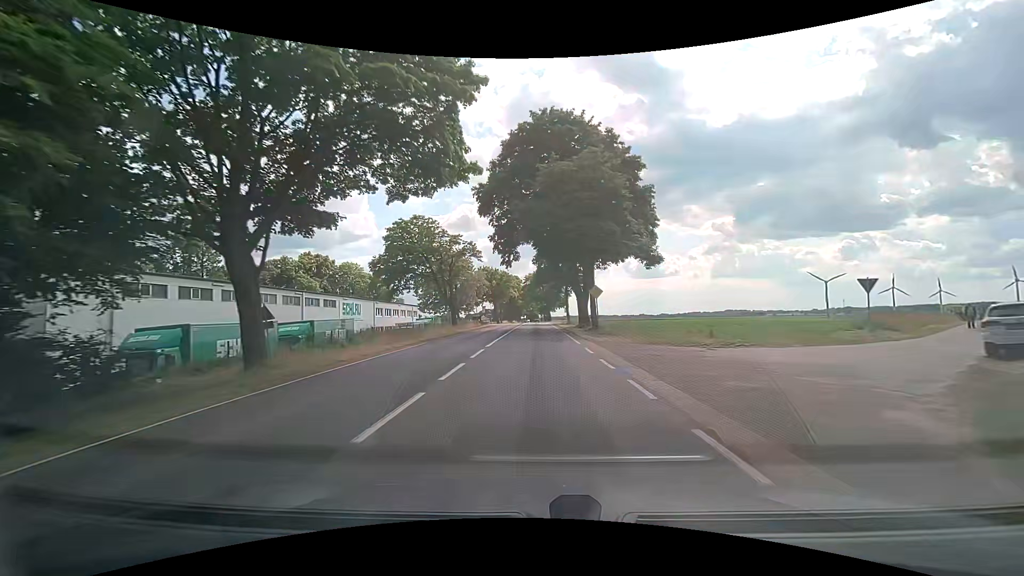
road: secondary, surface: asphalt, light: Day
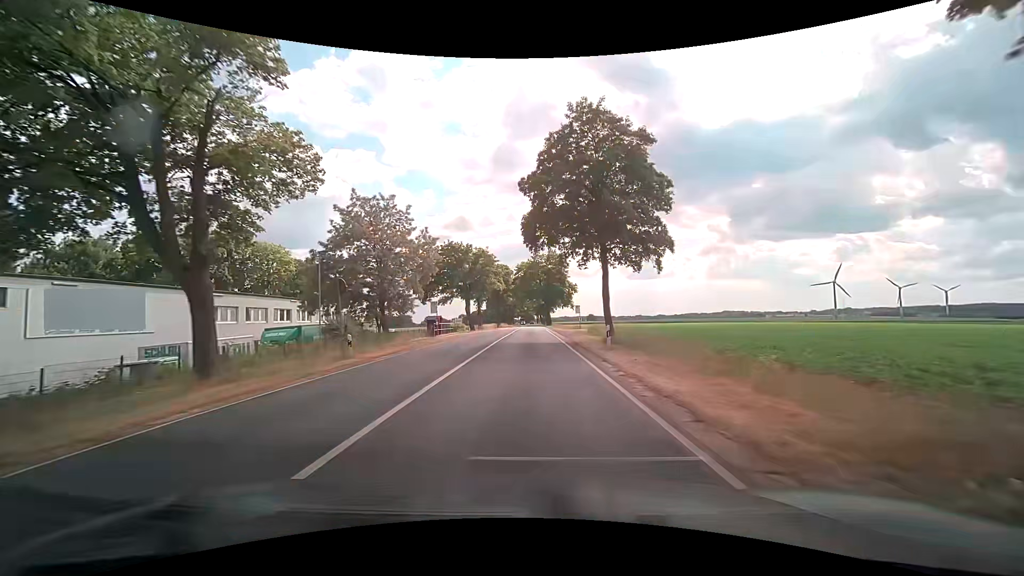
(+0.4, +40.2) m; +1°
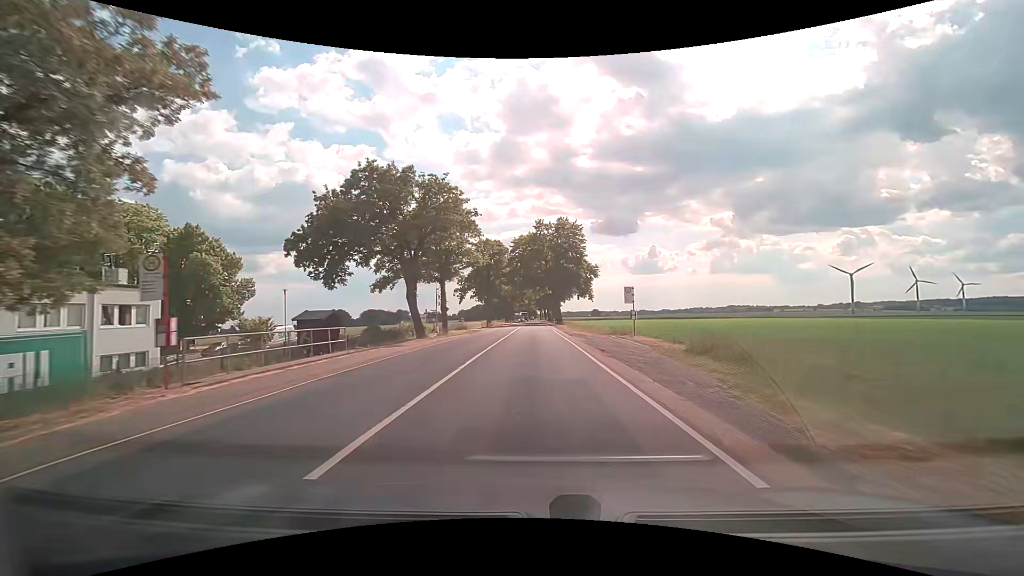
(-0.2, +36.1) m; 0°
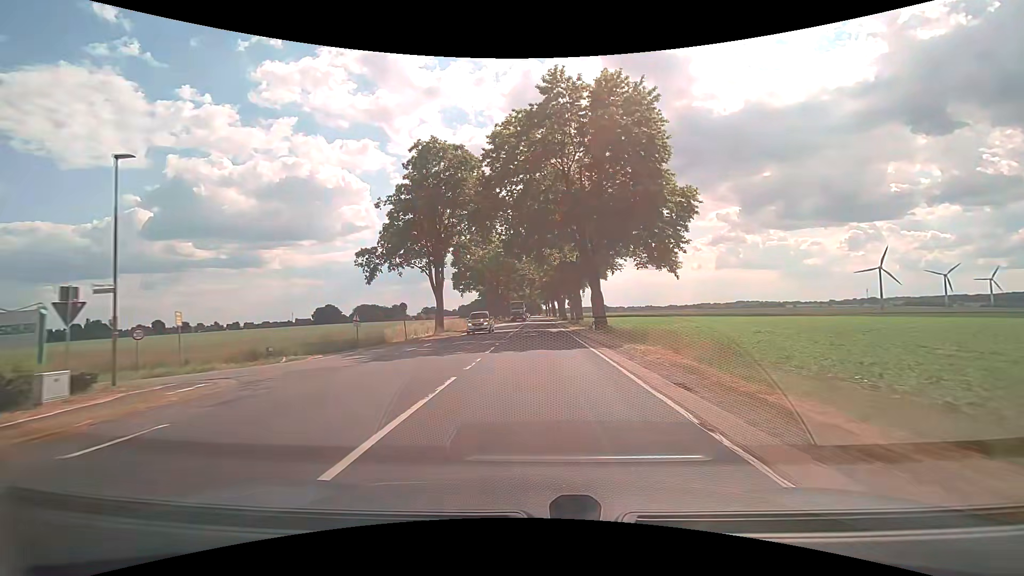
(0.0, +51.6) m; 0°
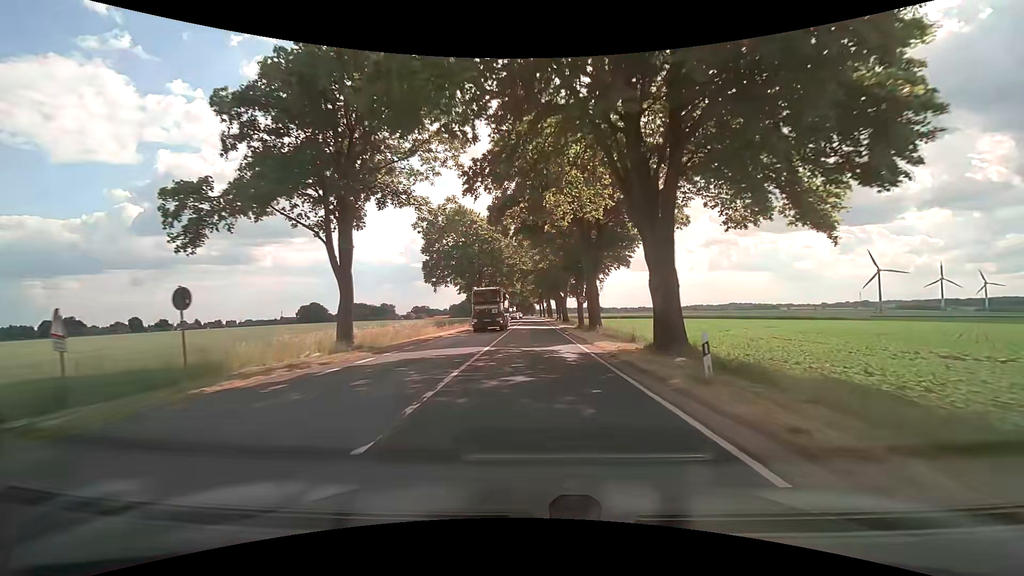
(+0.1, +20.4) m; +1°
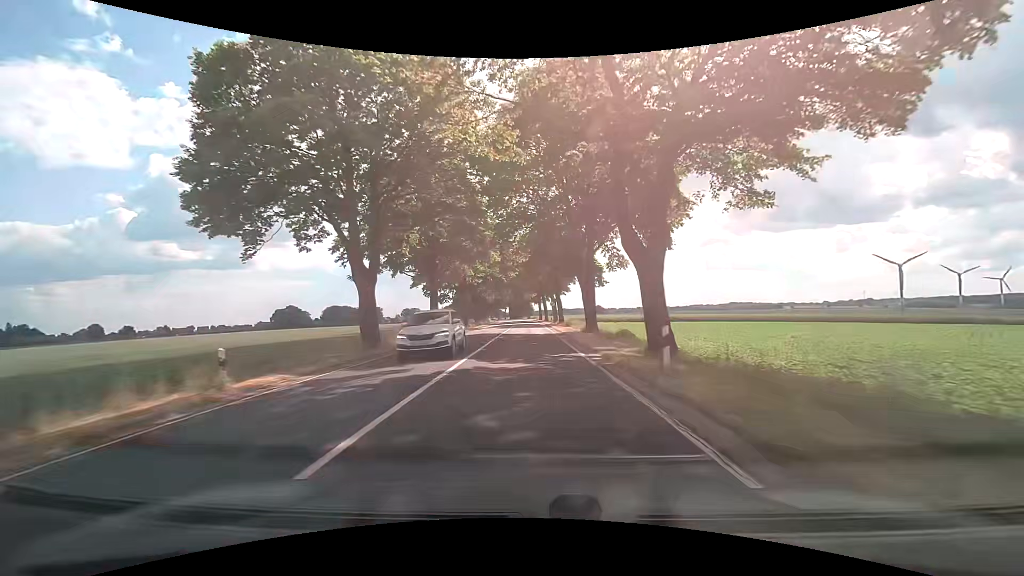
(0.0, +50.9) m; 0°
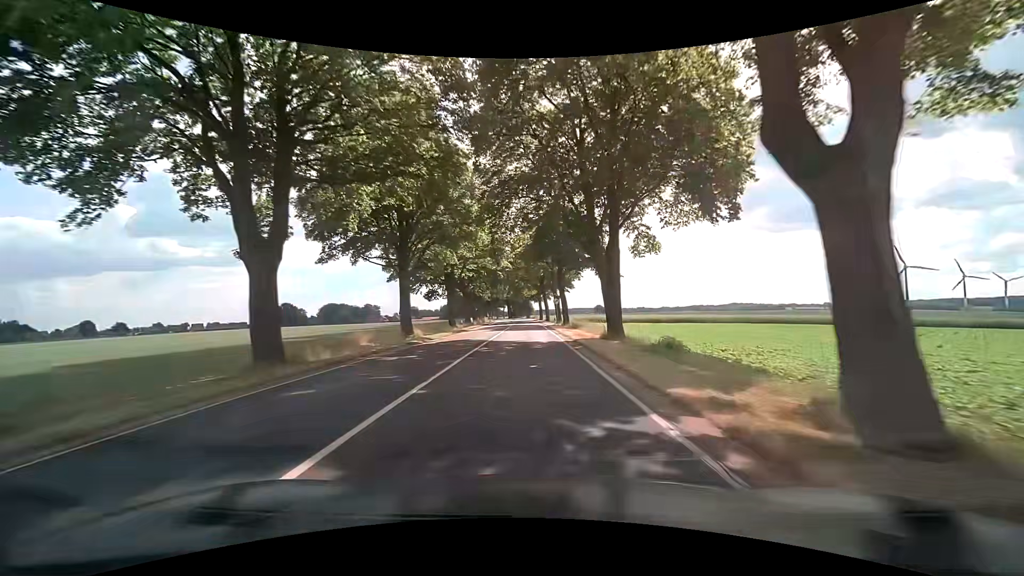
(0.0, +10.3) m; 0°
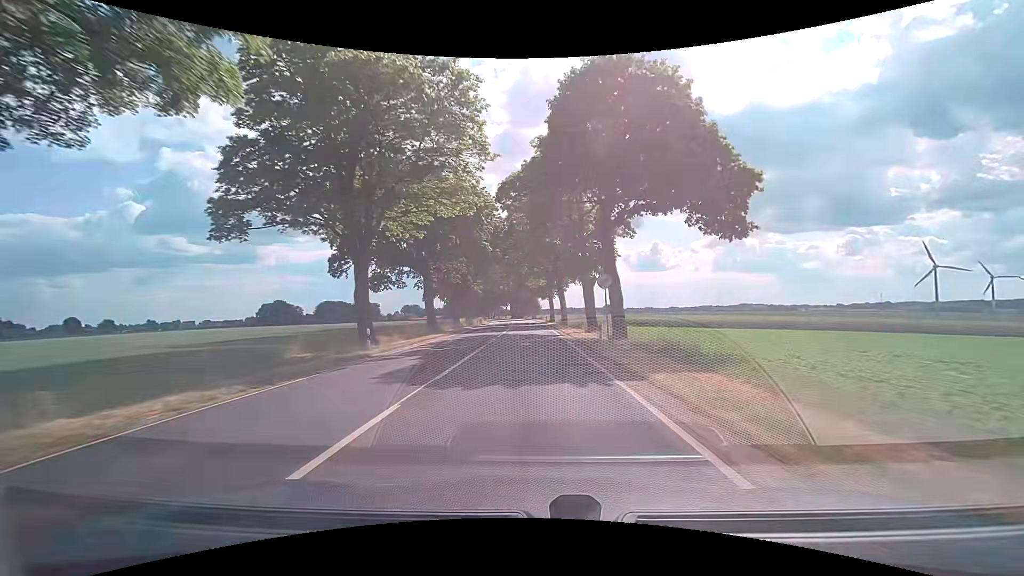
(-0.2, +31.2) m; -1°
(0, +10) (0, +20) (0, +30) (0, +40) (-1, +50) (-1, +60) (-1, +70) (-2, +80) (-2, +90) (-3, +100) m
